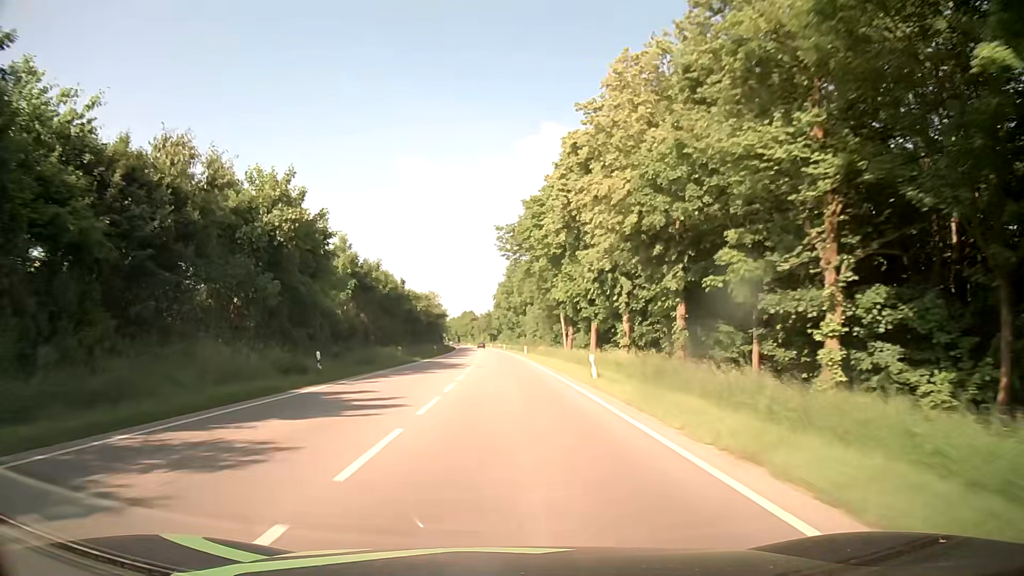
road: primary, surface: asphalt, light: Day
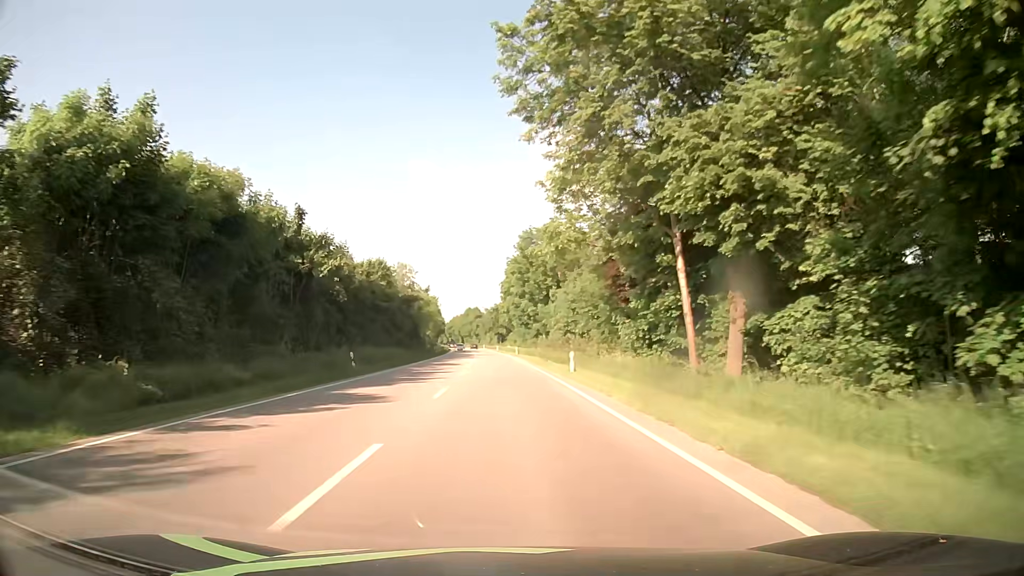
(-0.4, +43.3) m; -1°
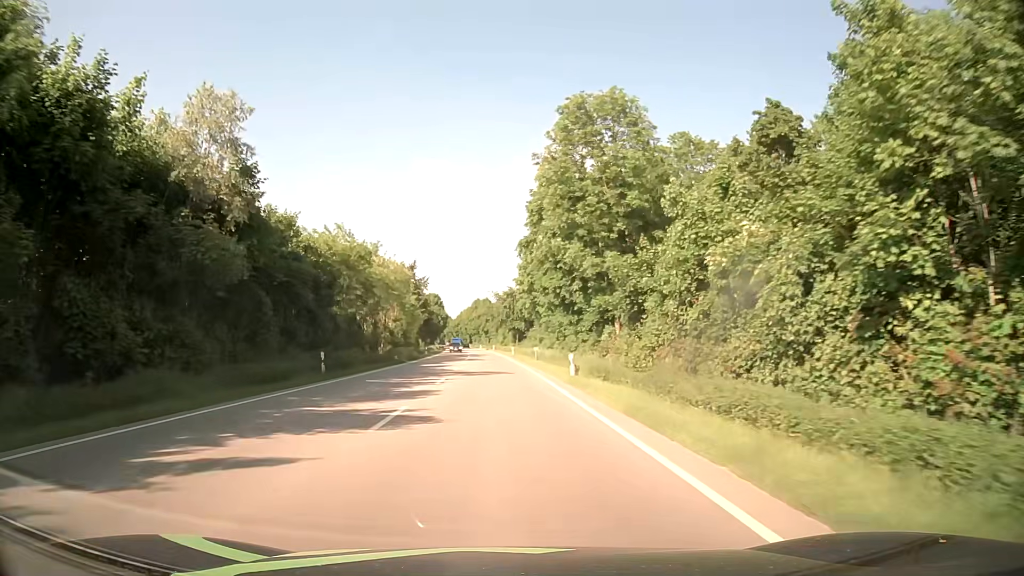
(-0.4, +53.9) m; -1°
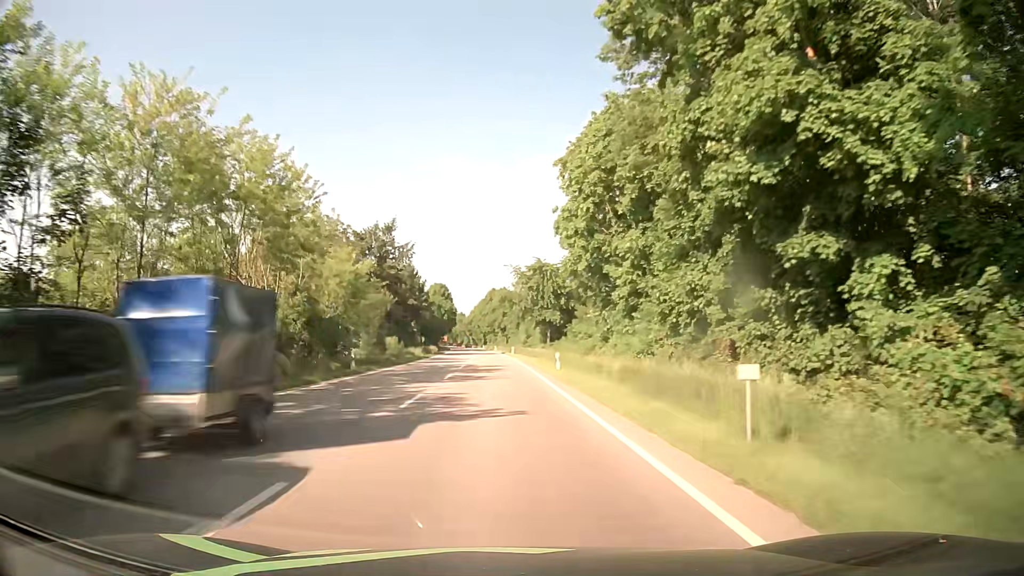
(-0.8, +43.7) m; -2°
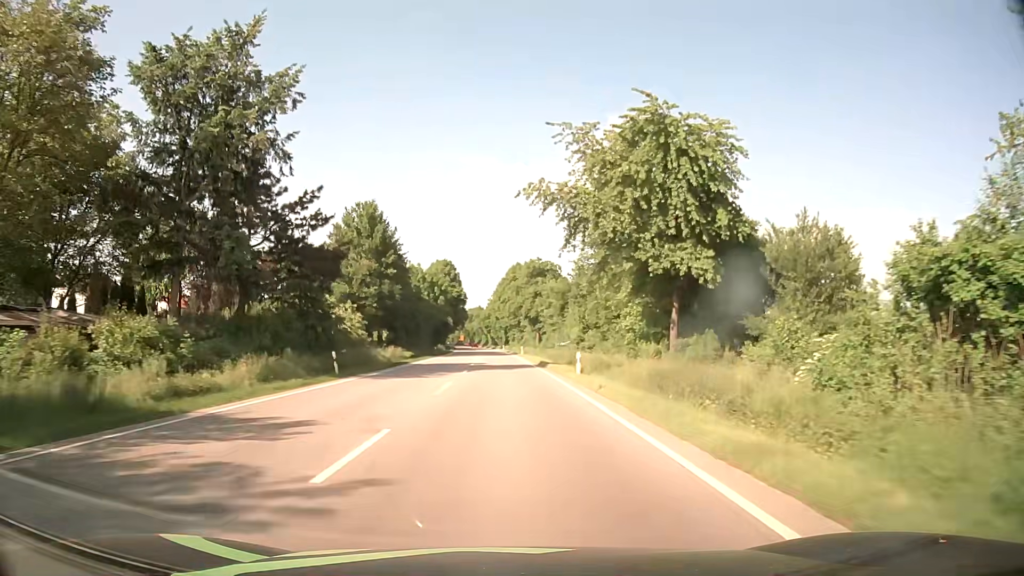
(-1.0, +55.3) m; -2°
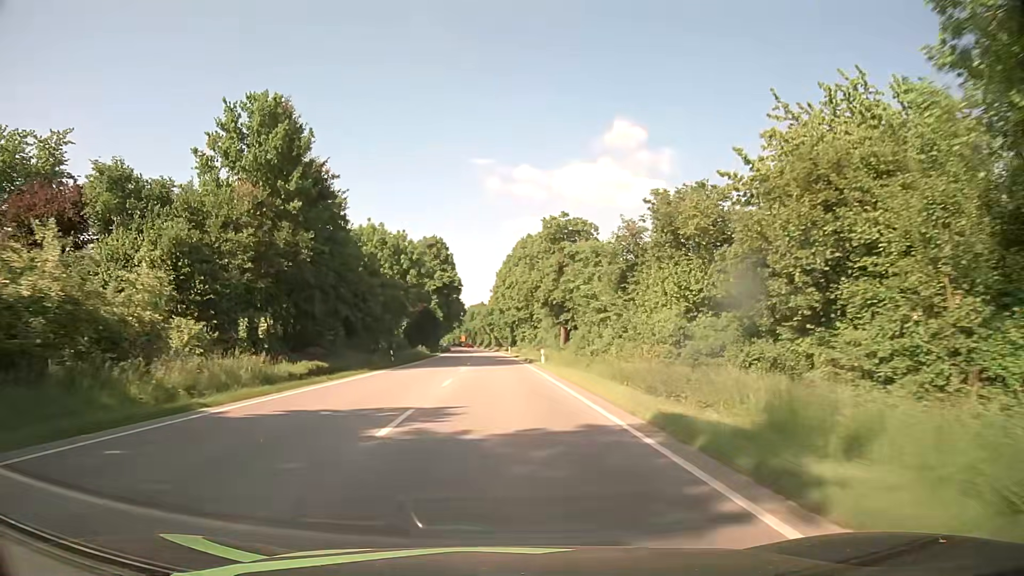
(-0.2, +32.7) m; -1°
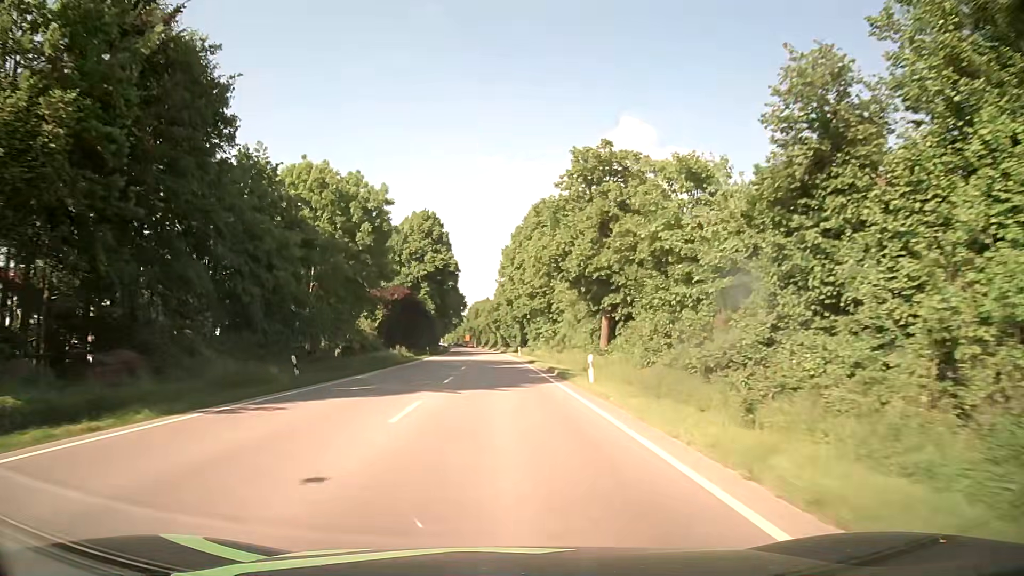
(+0.1, +21.9) m; 0°
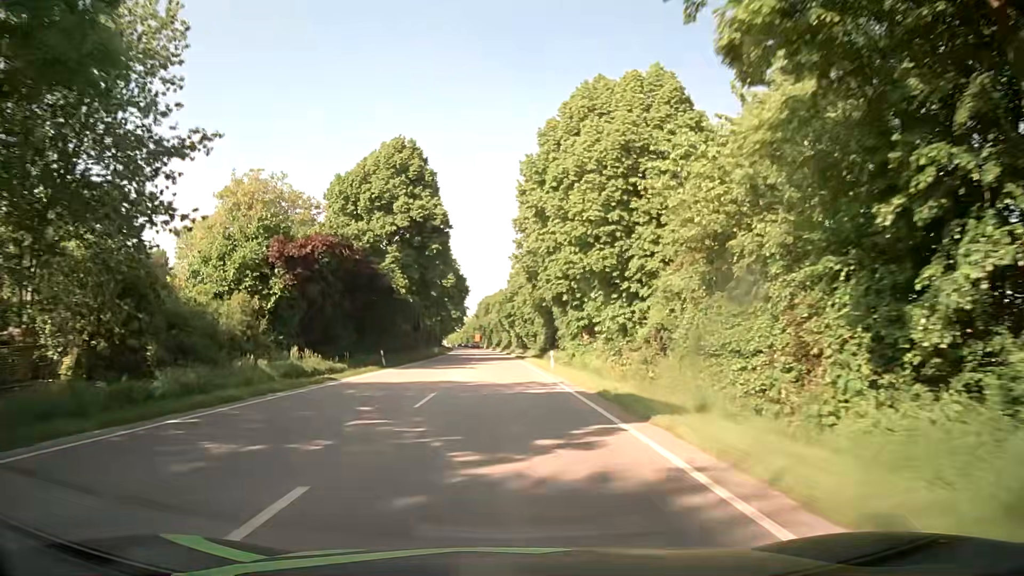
(-0.3, +33.1) m; -1°
(0, +10) (0, +20) (0, +30) (0, +40) (-1, +50) (-1, +60) (-1, +70) (-1, +80) (-2, +90) (-2, +100) m
